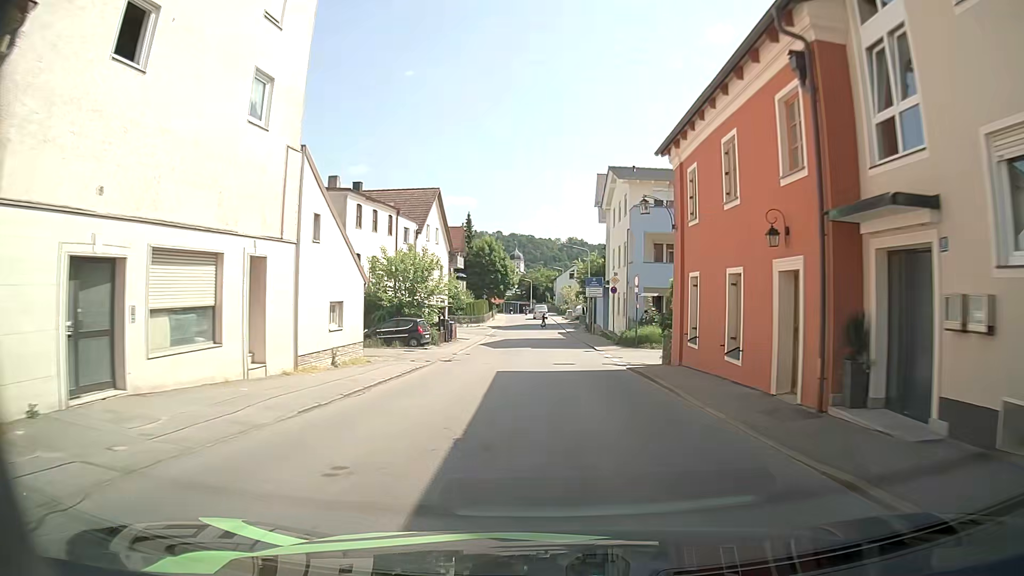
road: tertiary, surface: asphalt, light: Day
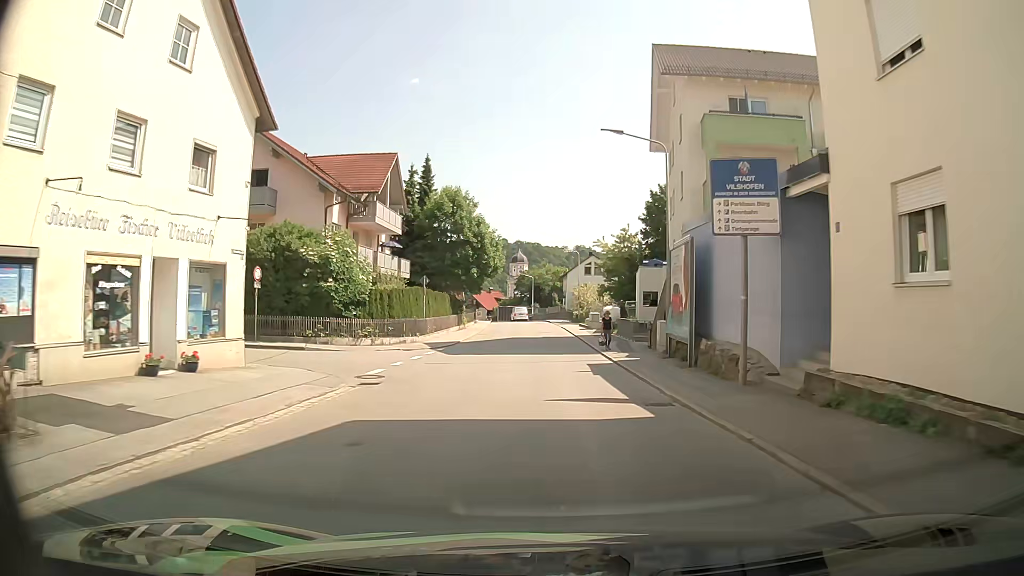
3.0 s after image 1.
(-0.2, +38.8) m; -1°
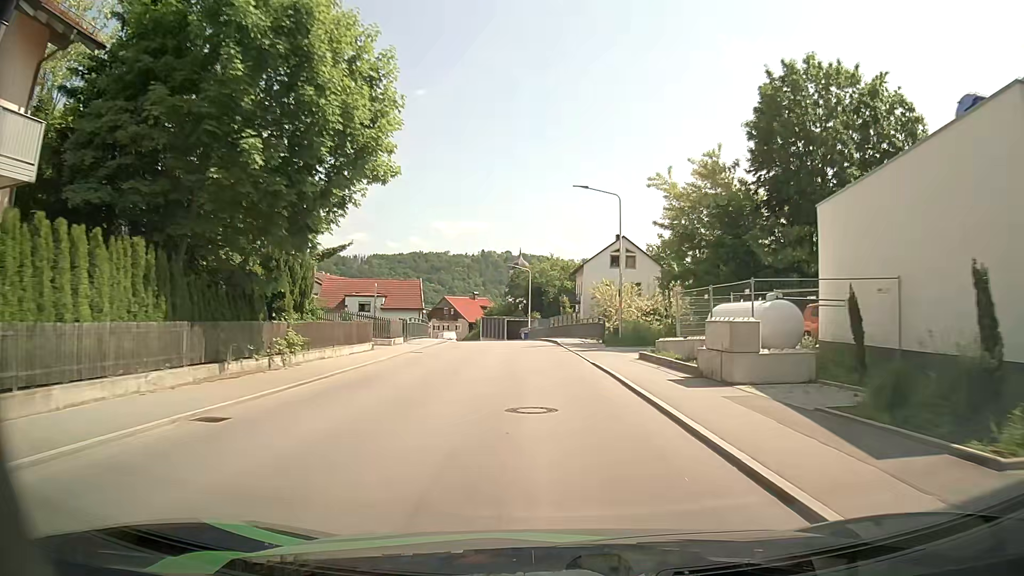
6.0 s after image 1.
(0.0, +38.9) m; 0°
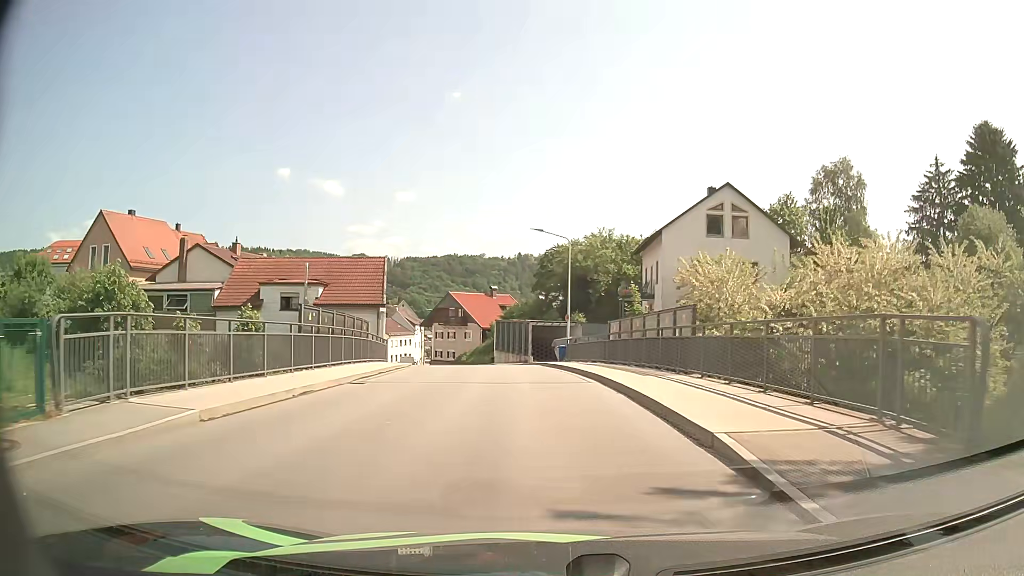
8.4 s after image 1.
(-0.7, +29.5) m; -3°
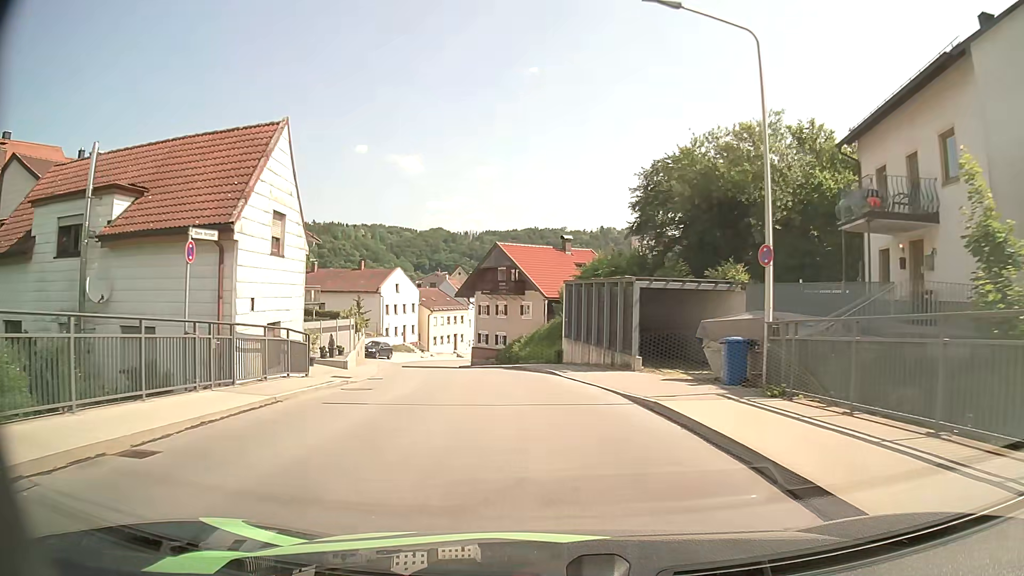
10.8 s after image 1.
(-1.3, +26.7) m; -7°
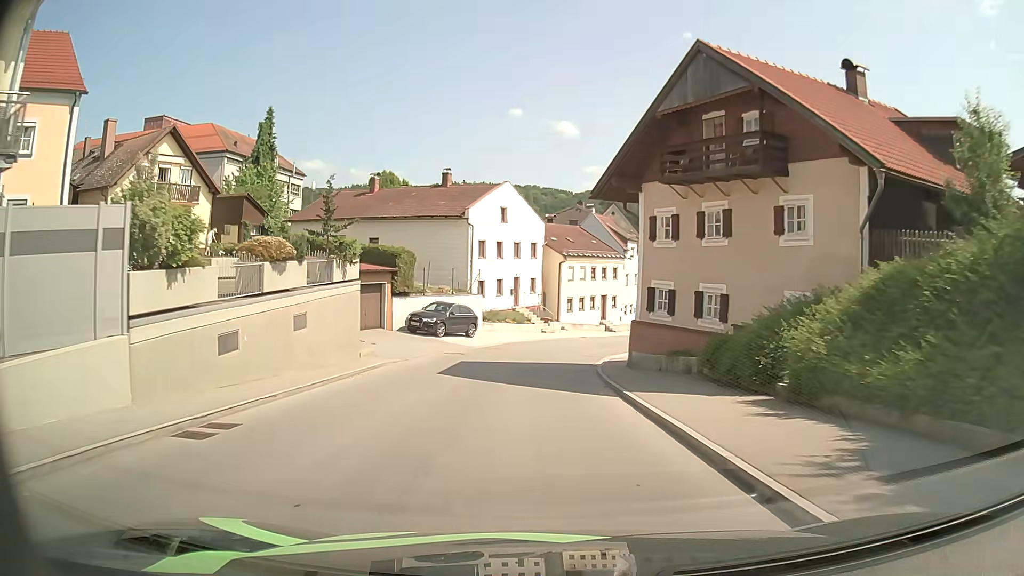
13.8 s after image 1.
(-3.2, +30.8) m; -13°
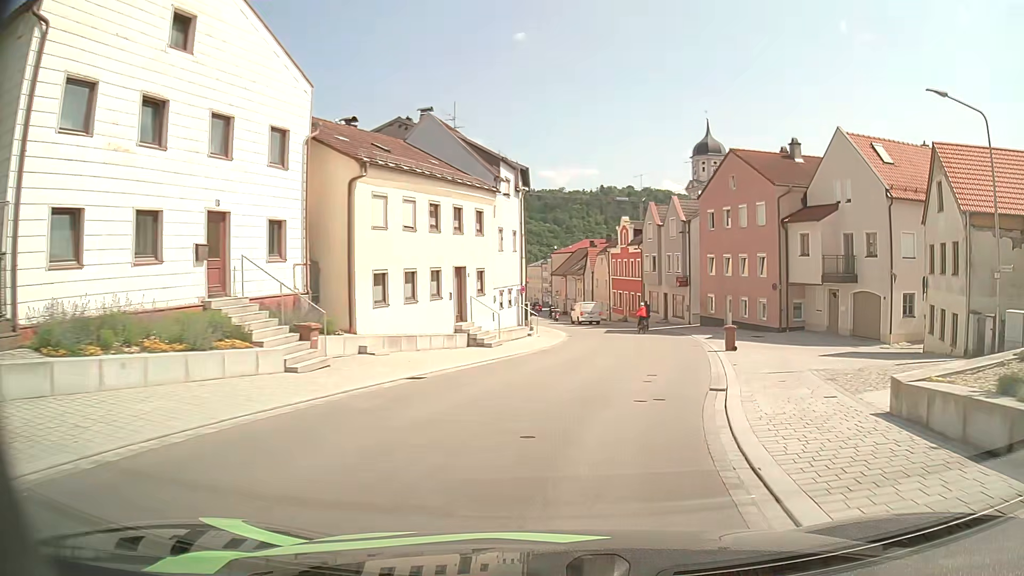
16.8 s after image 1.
(+1.0, +30.8) m; +13°
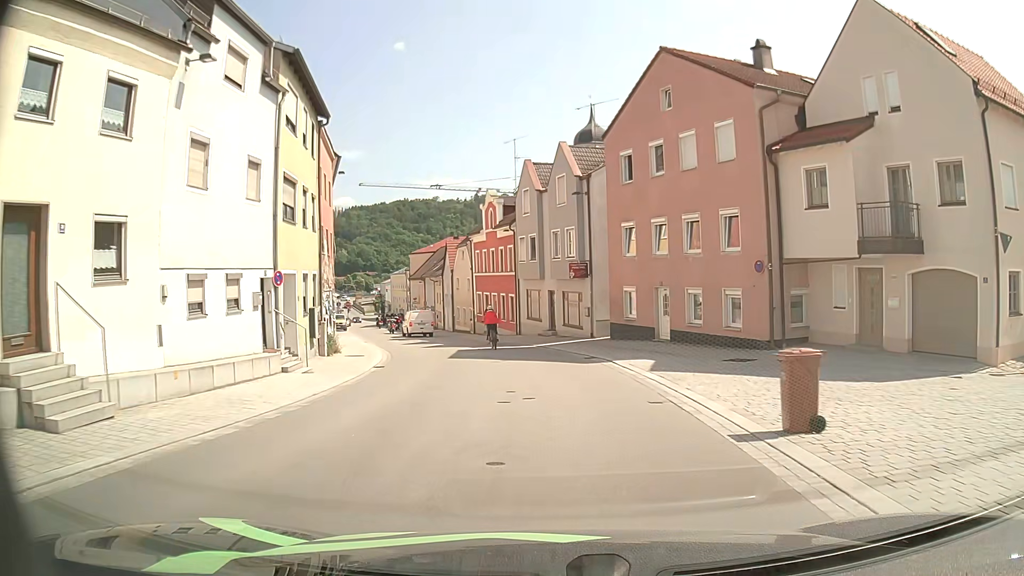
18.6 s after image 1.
(+2.3, +17.4) m; +11°
